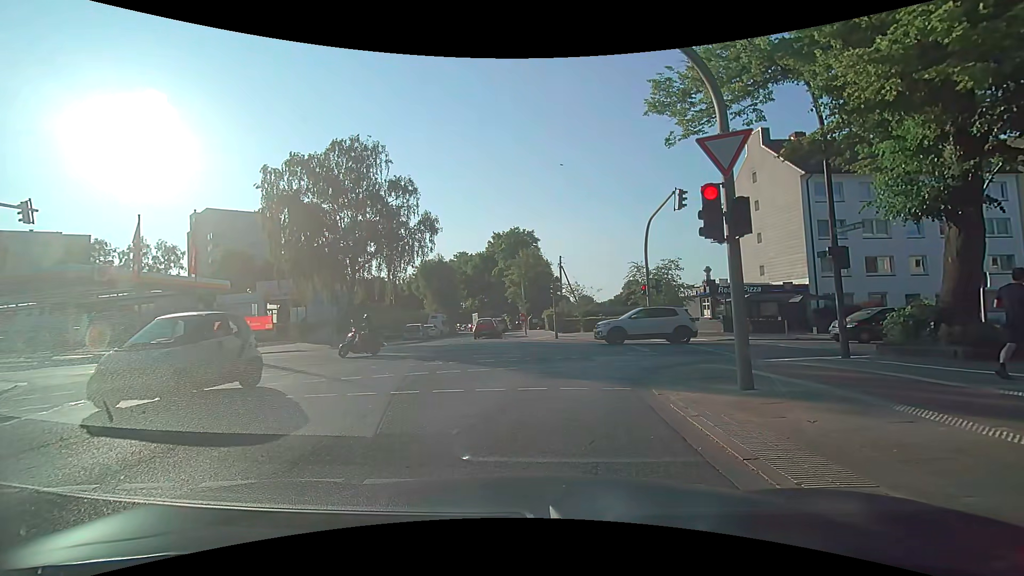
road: tertiary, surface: asphalt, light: Day
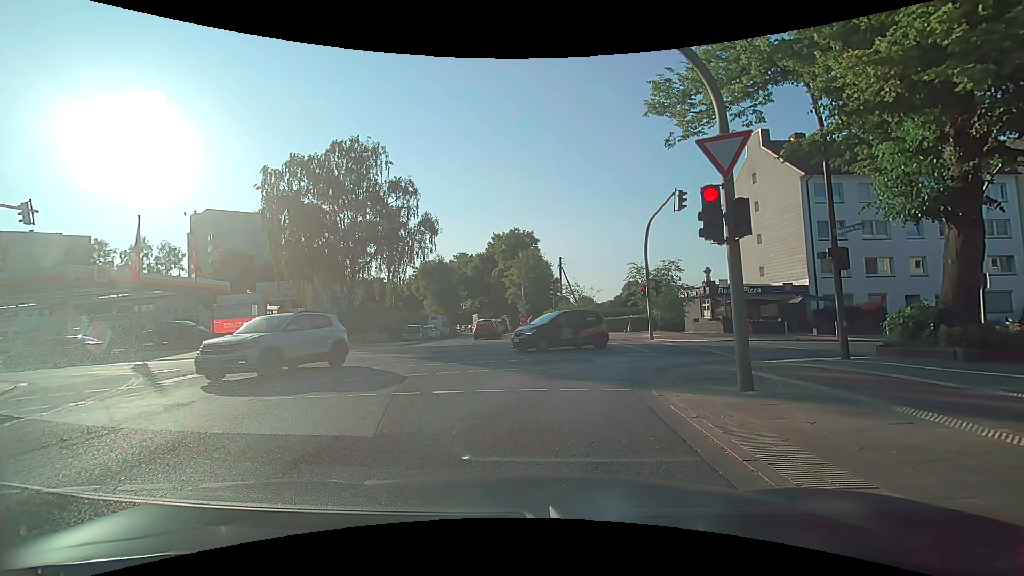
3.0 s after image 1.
(0.0, +0.1) m; 0°
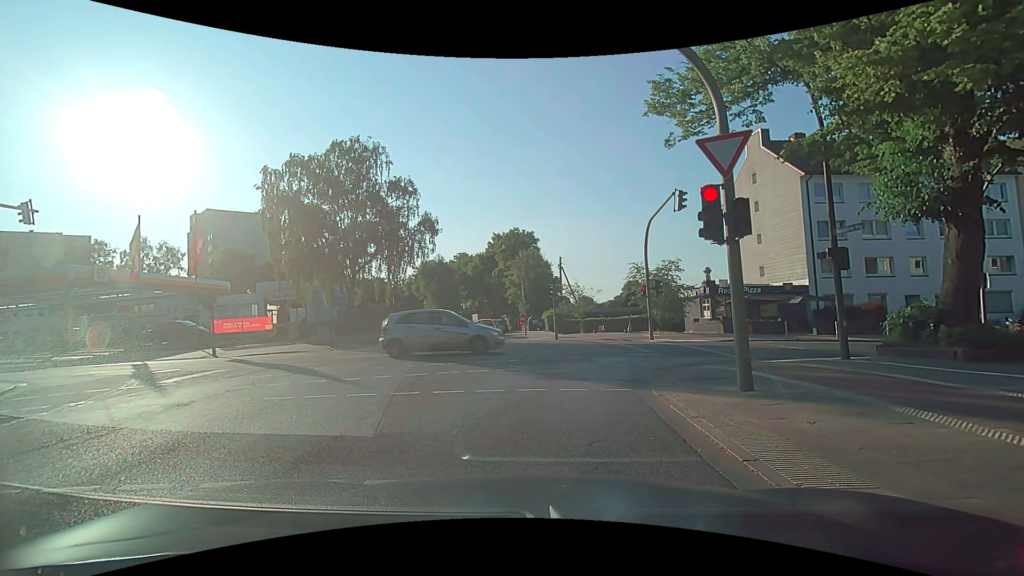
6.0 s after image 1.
(0.0, 0.0) m; 0°
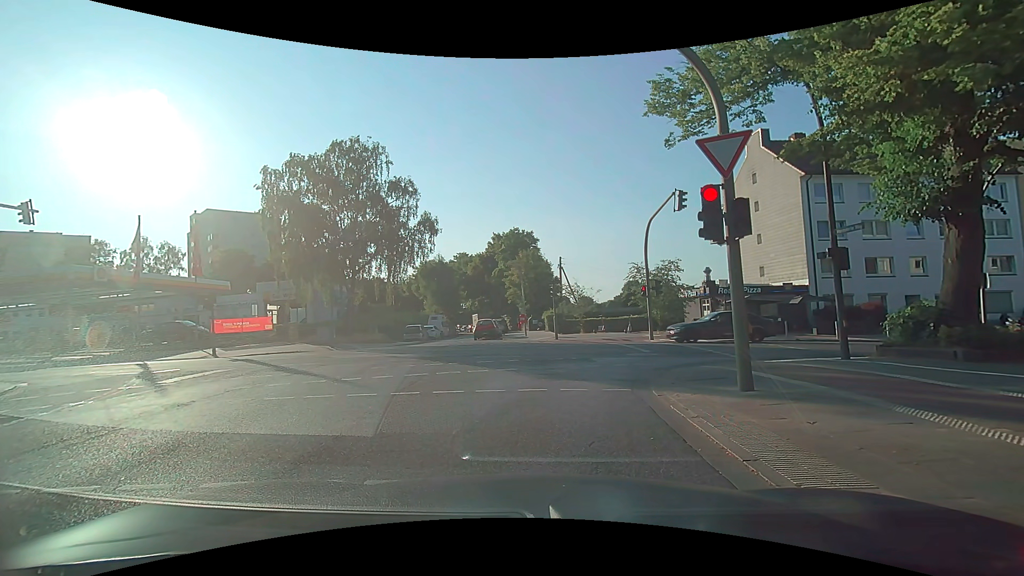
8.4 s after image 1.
(0.0, 0.0) m; 0°
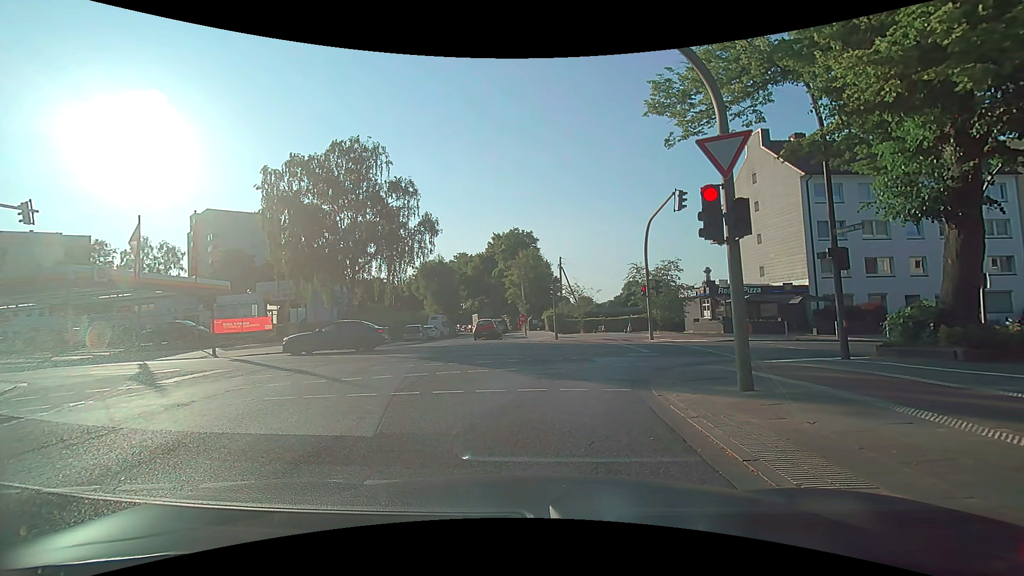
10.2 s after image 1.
(0.0, 0.0) m; 0°
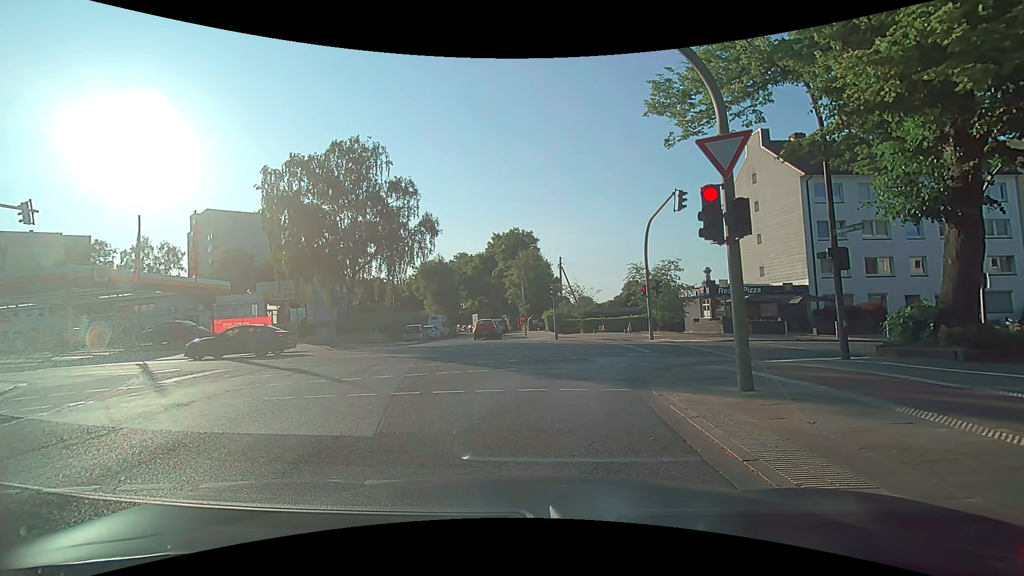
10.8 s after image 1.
(0.0, 0.0) m; 0°
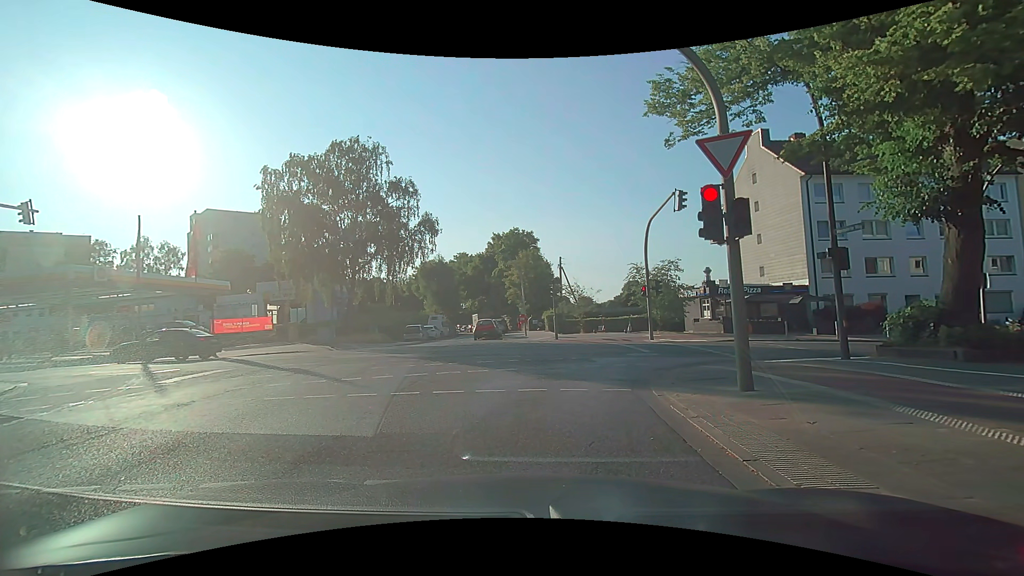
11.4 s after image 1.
(0.0, 0.0) m; 0°
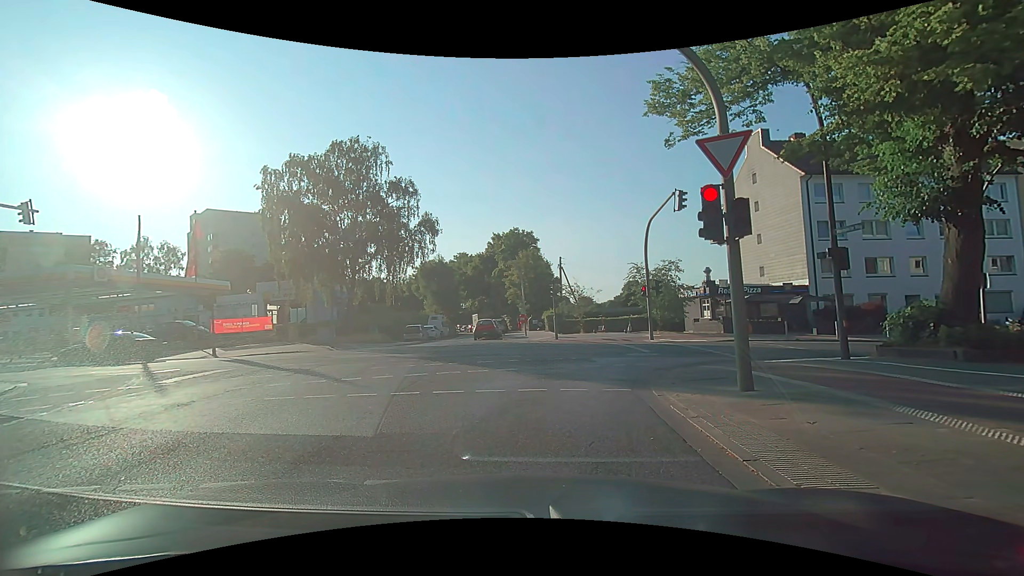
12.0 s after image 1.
(0.0, 0.0) m; 0°
